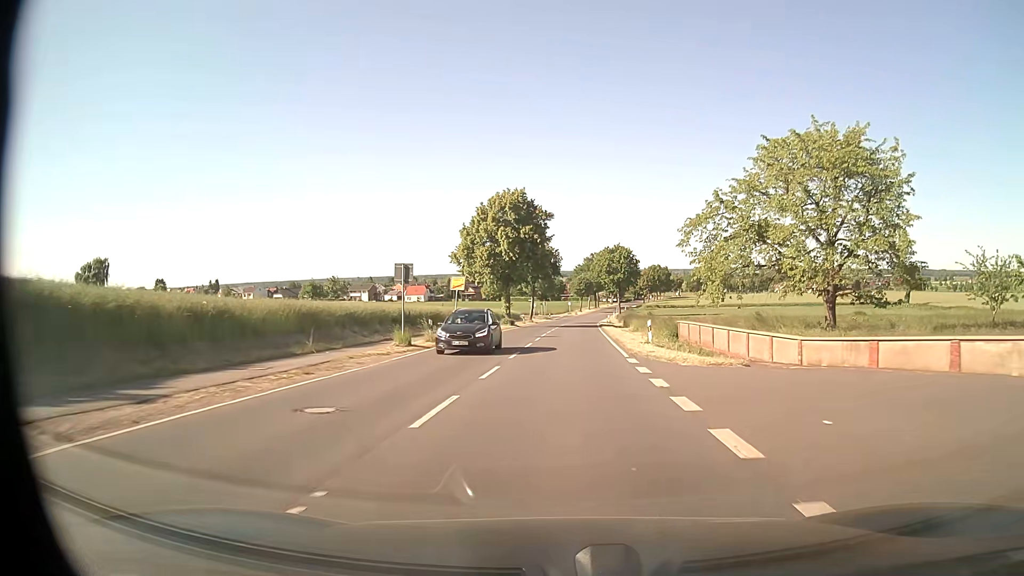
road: tertiary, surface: asphalt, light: Day
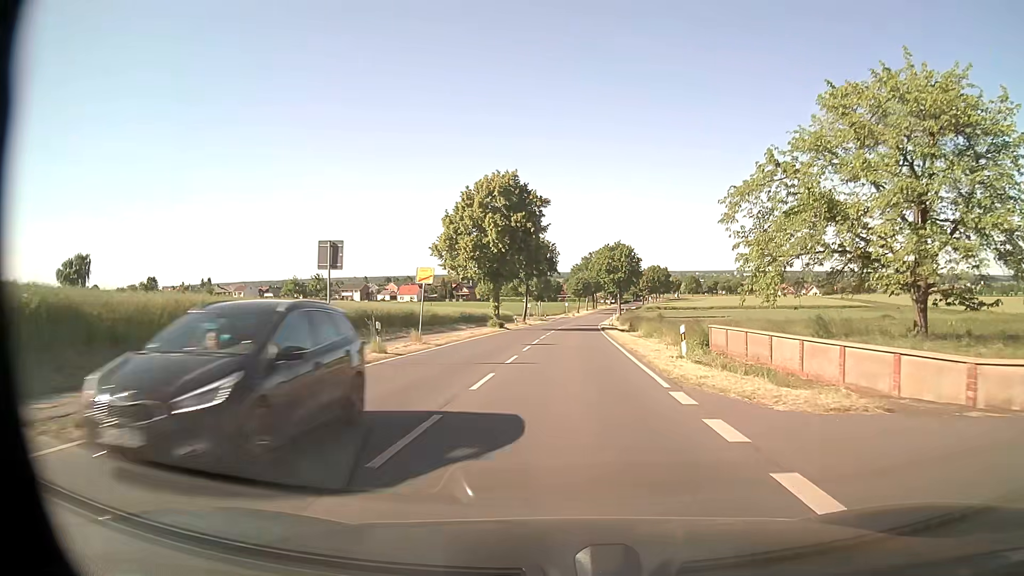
(0.0, +8.1) m; 0°
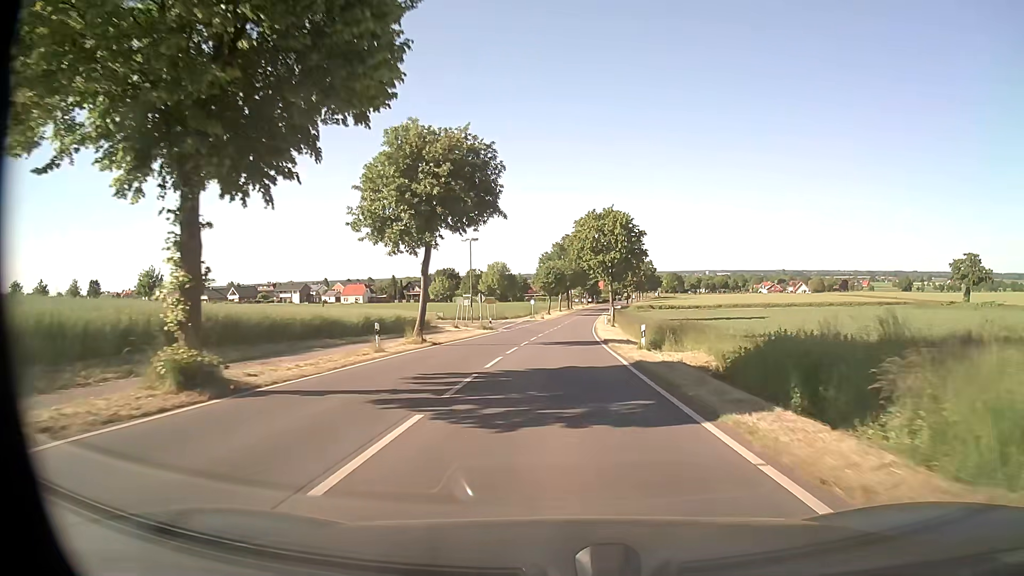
(+1.0, +42.8) m; +2°
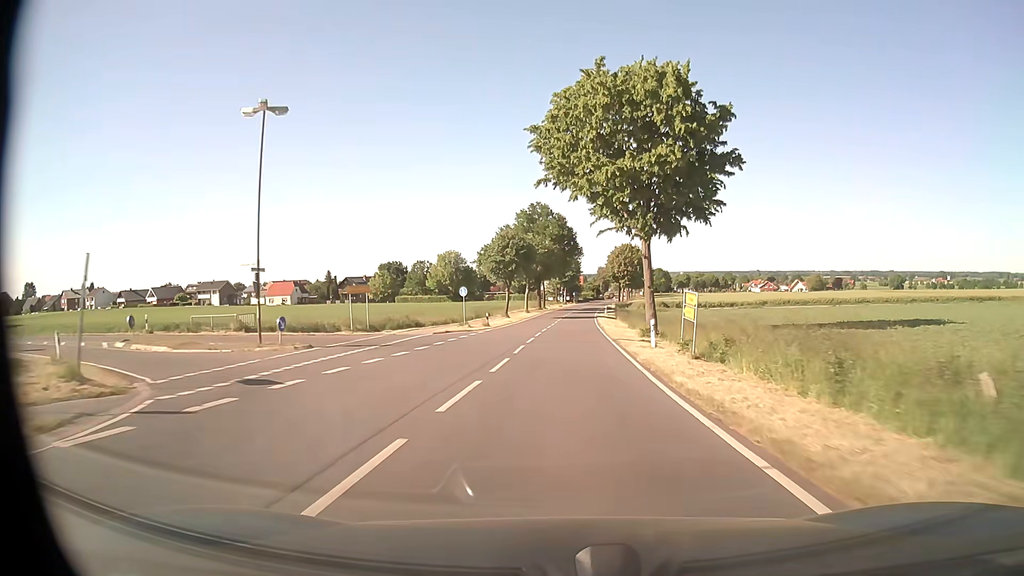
(+0.8, +51.0) m; +2°
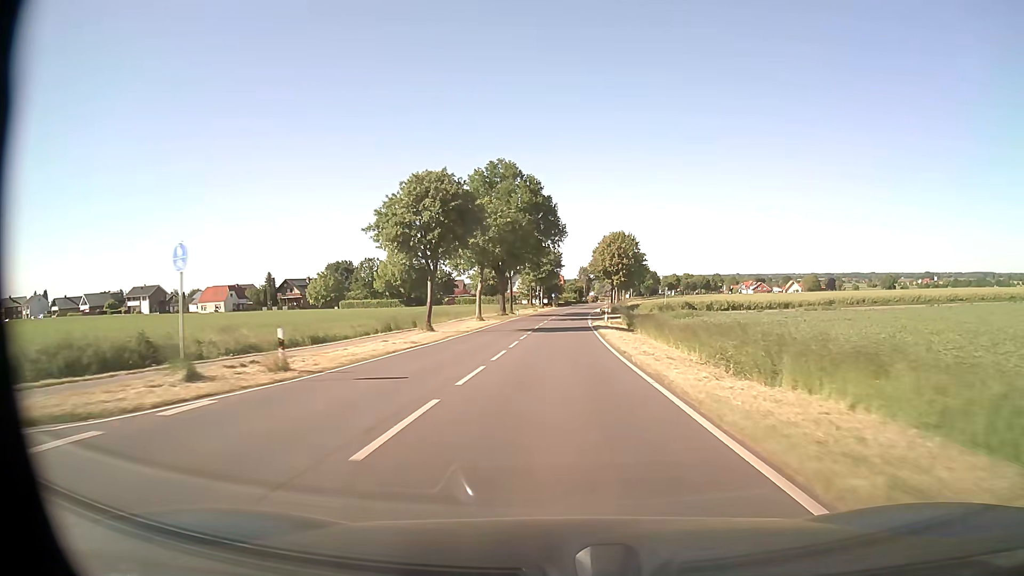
(+0.7, +33.8) m; +2°
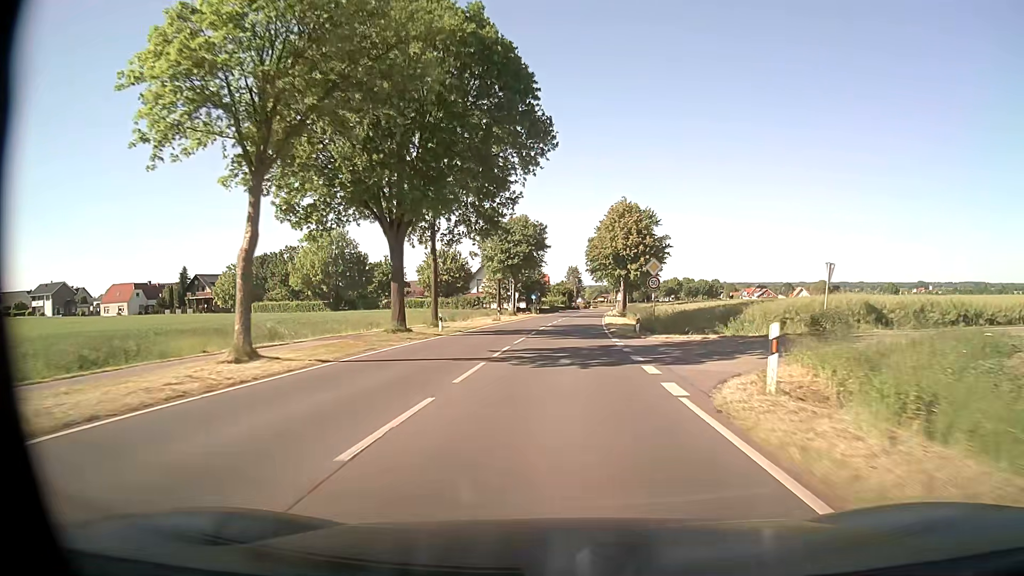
(+0.3, +42.6) m; +1°
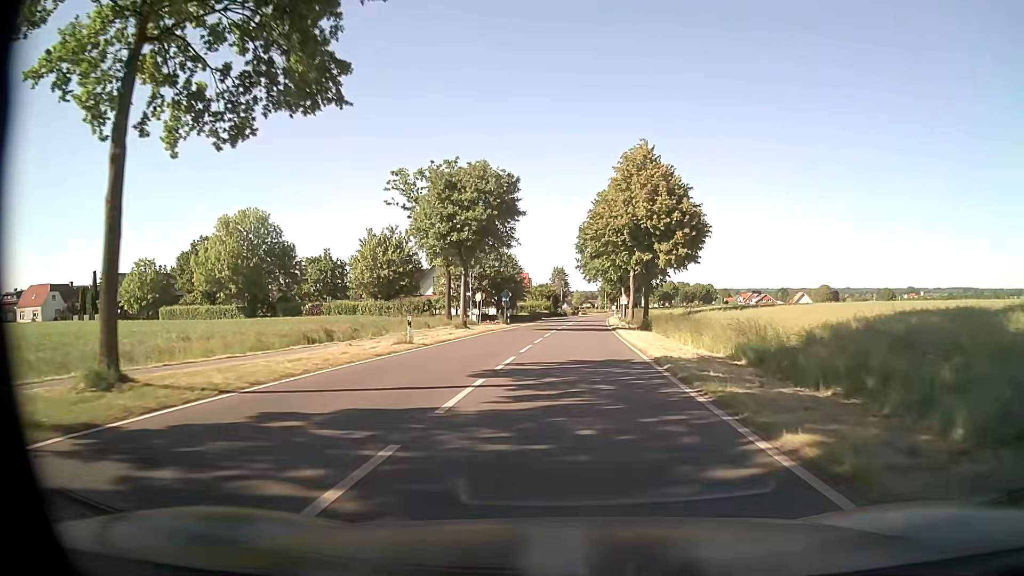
(+0.3, +27.4) m; +2°
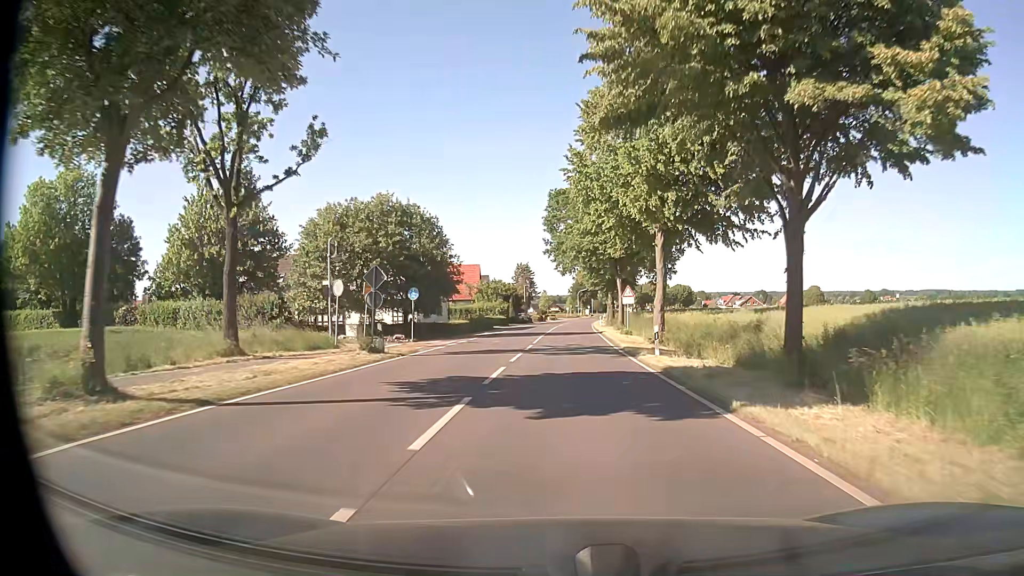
(+0.5, +32.4) m; +2°
(0, +10) (0, +20) (0, +30) (+1, +40) (+1, +50) (+1, +60) (+2, +70) (+2, +80) (+3, +90) (+3, +100) m
